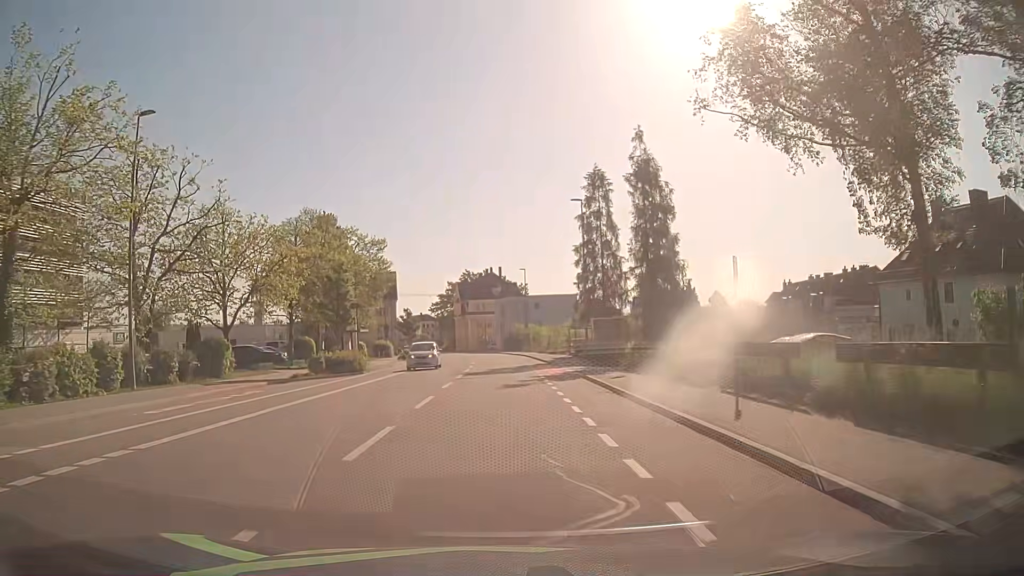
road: tertiary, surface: asphalt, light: Day
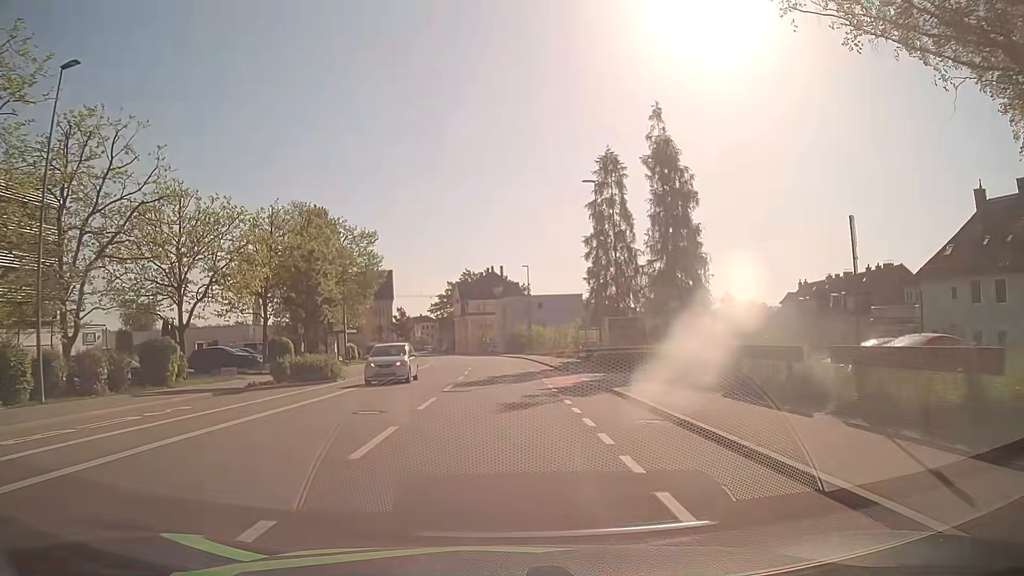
(0.0, +5.7) m; 0°
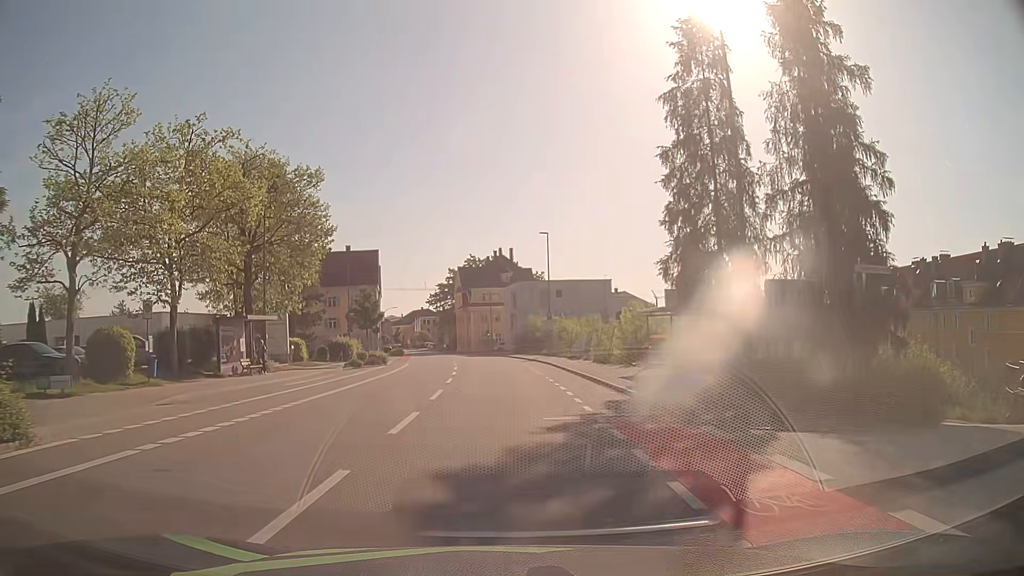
(0.0, +21.9) m; -1°
(0, +10) (0, +20) (-1, +30) (-1, +40) (-2, +50) (-3, +60) (-4, +70) (-6, +80) (-7, +90) (-9, +99) m
